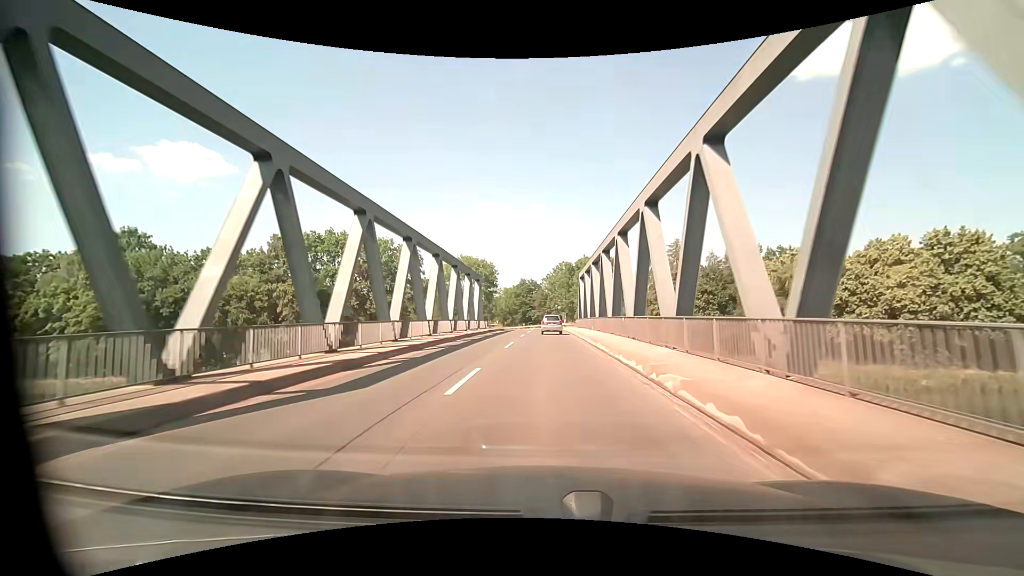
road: secondary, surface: asphalt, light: Day
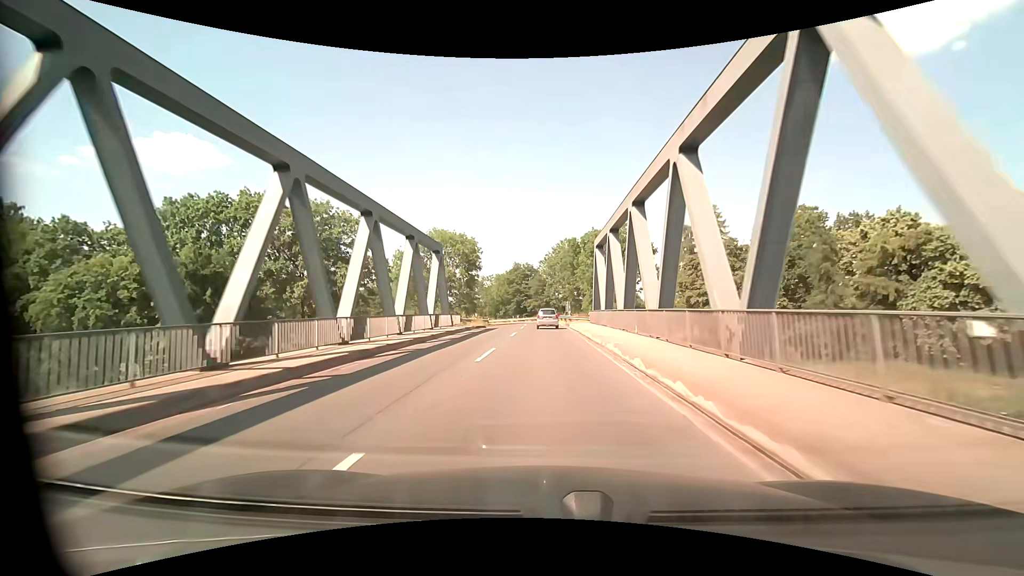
(+0.1, +20.0) m; 0°
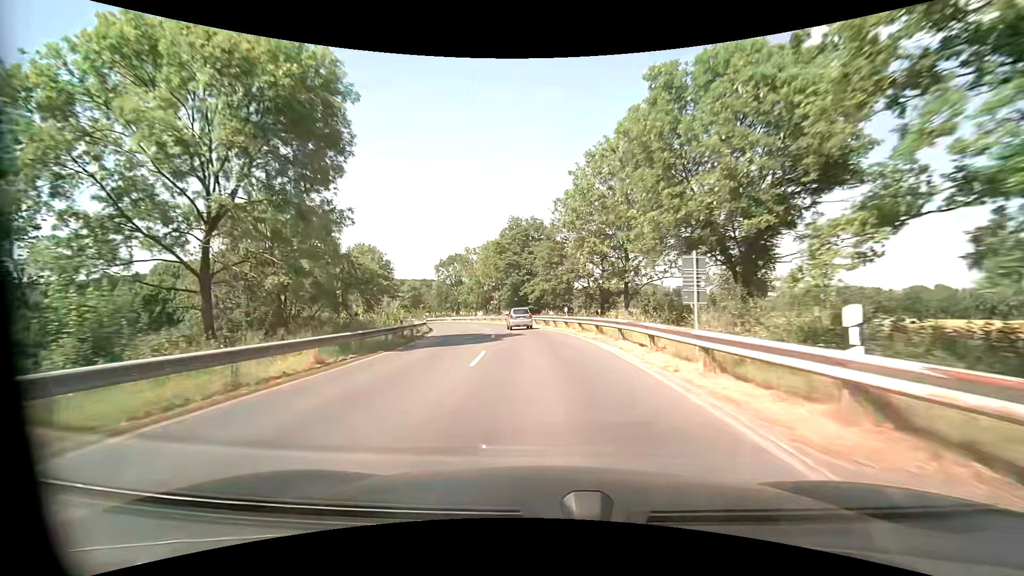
(-0.4, +49.2) m; -2°
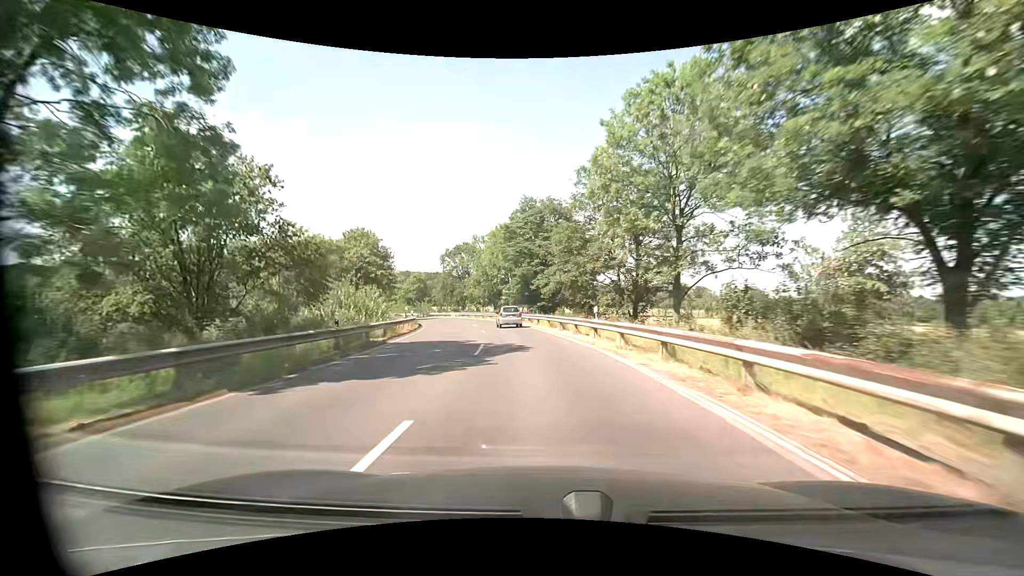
(-0.1, +9.9) m; -2°
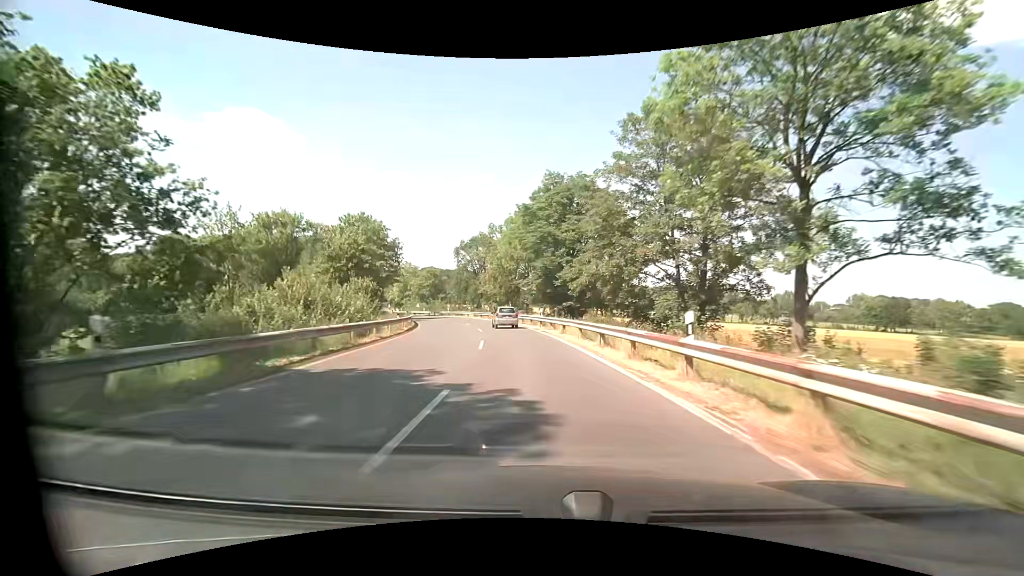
(-0.2, +9.9) m; -2°
